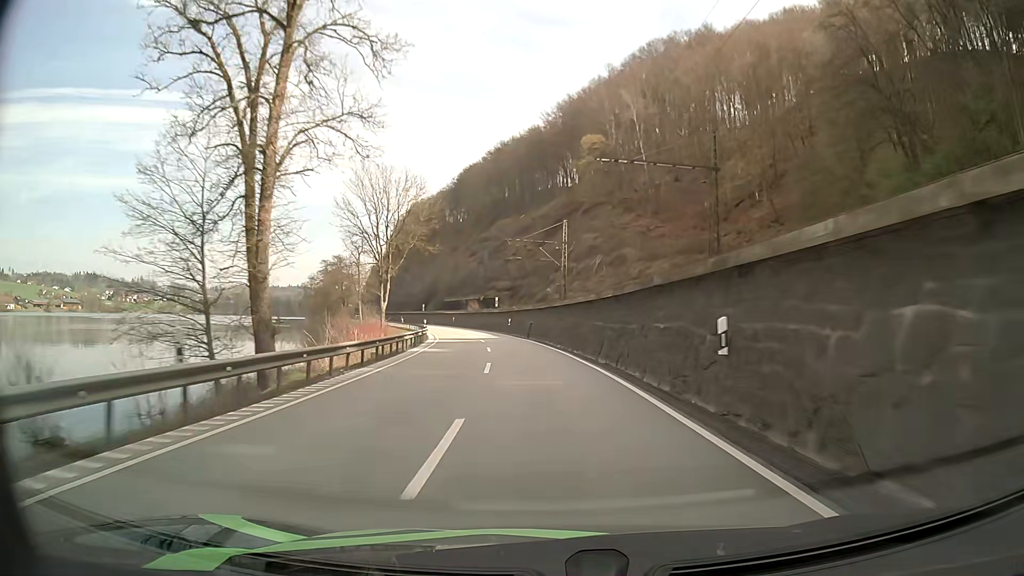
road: primary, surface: asphalt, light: Day
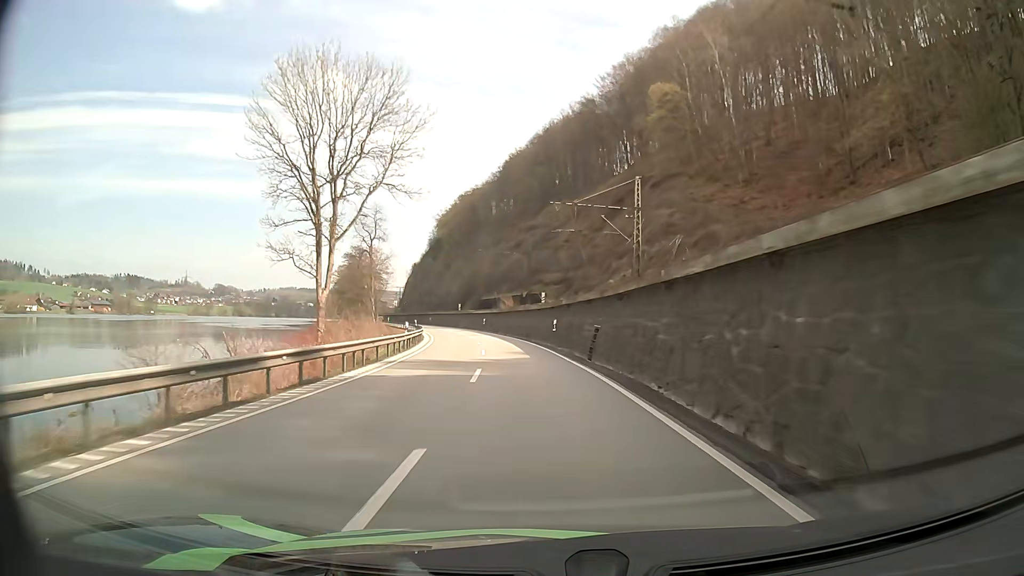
(-1.0, +26.2) m; -4°
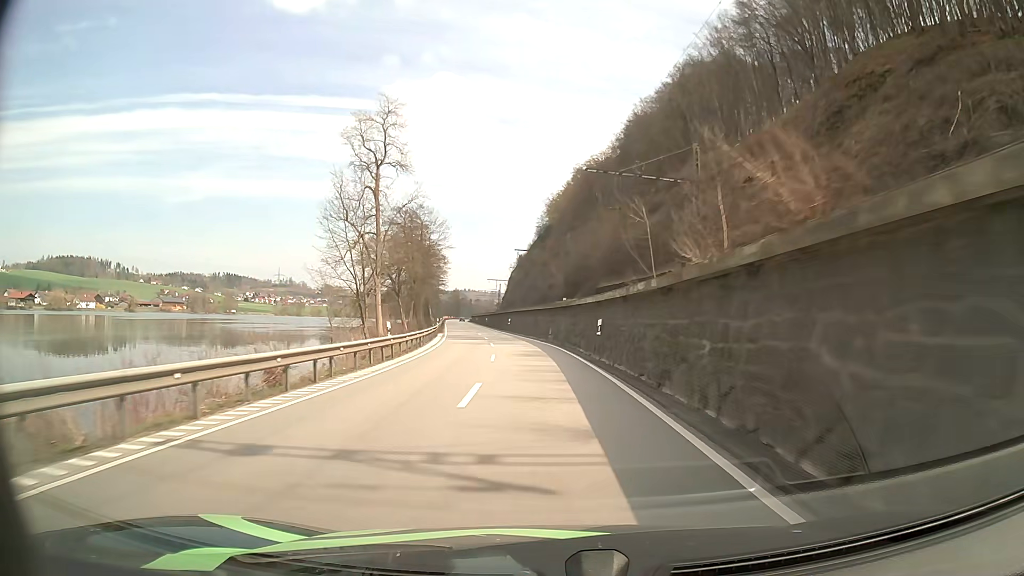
(-4.9, +52.3) m; -10°
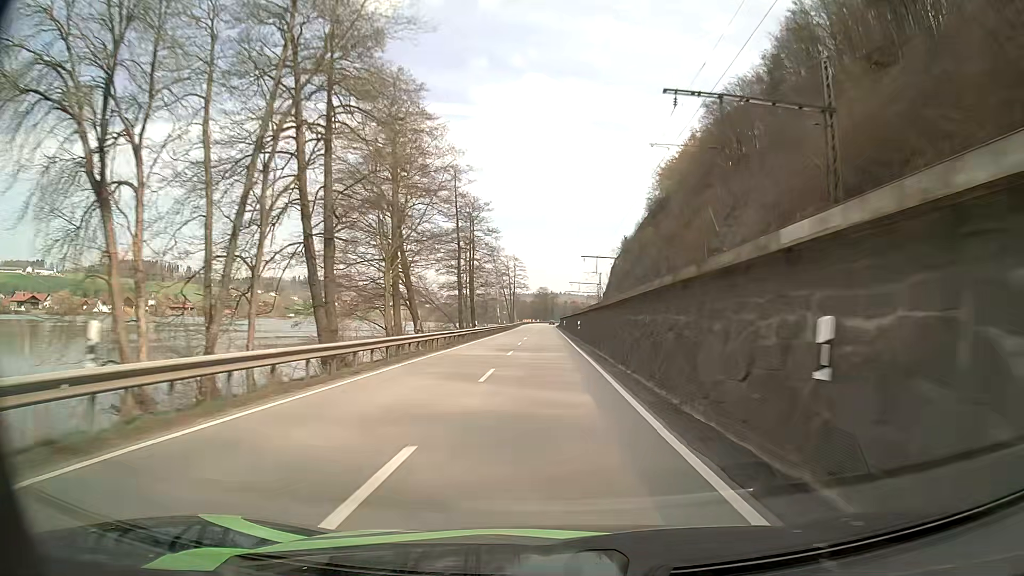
(-5.7, +67.2) m; -8°
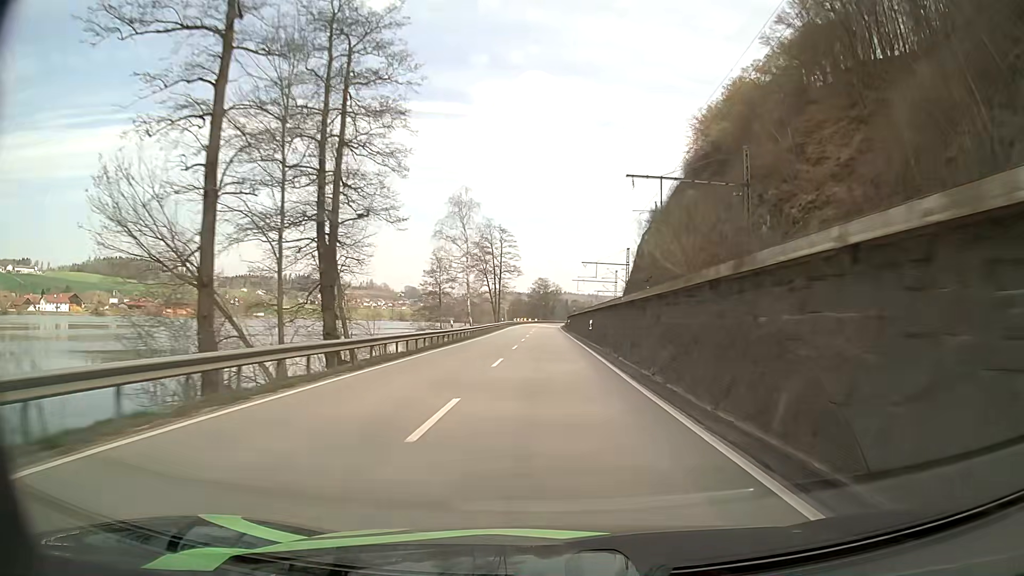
(-0.3, +55.5) m; 0°
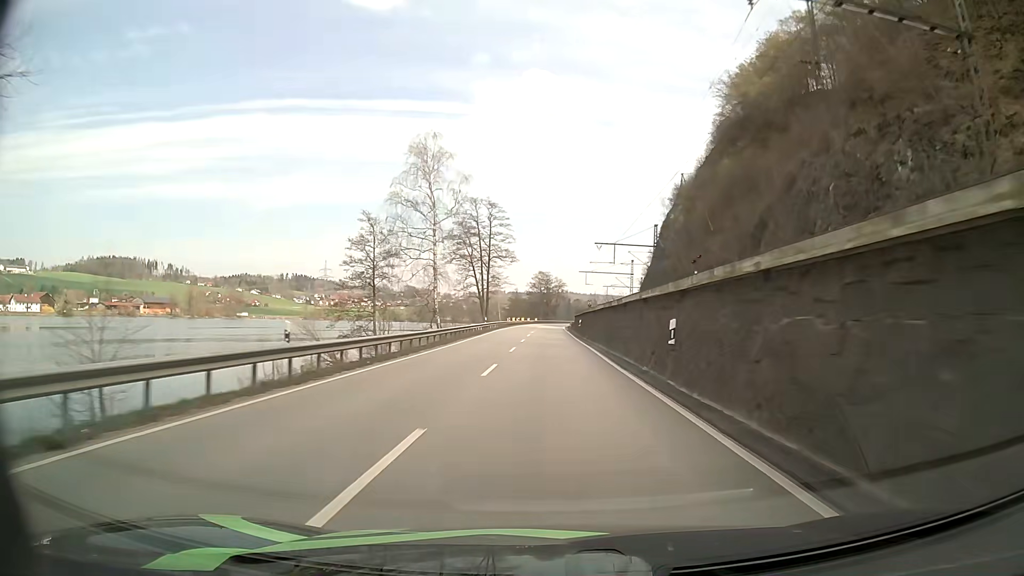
(-0.1, +27.1) m; 0°
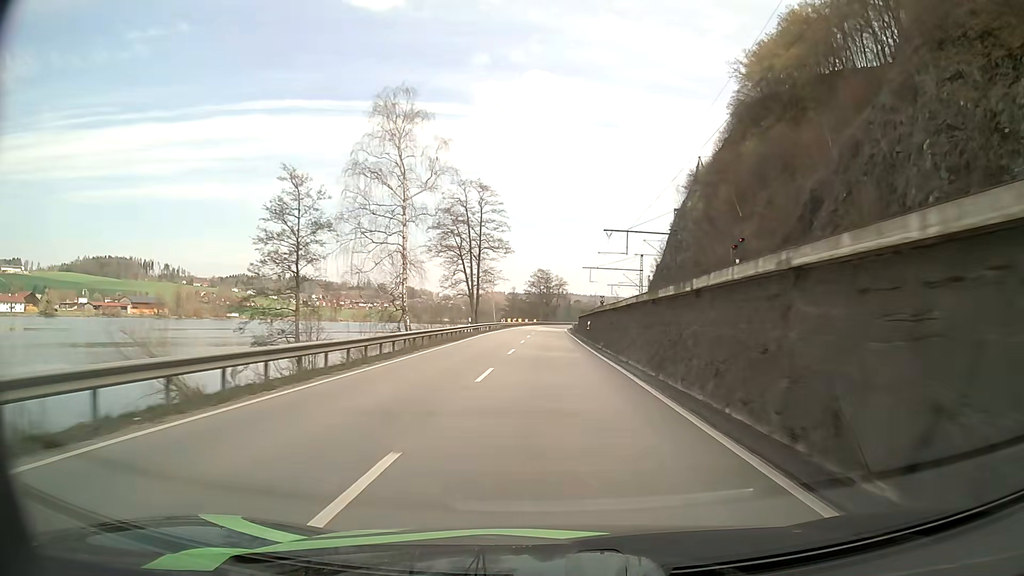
(0.0, +13.3) m; 0°
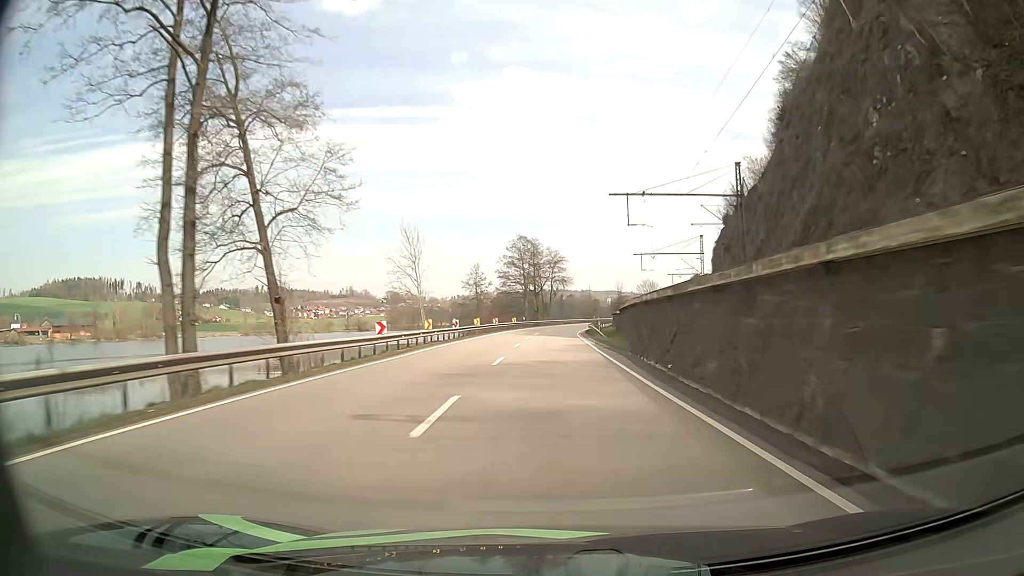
(+0.4, +66.6) m; +1°
(0, +10) (0, +20) (0, +30) (+1, +40) (+1, +50) (+1, +60) (+2, +70) (+3, +80) (+5, +90) (+6, +100) m
